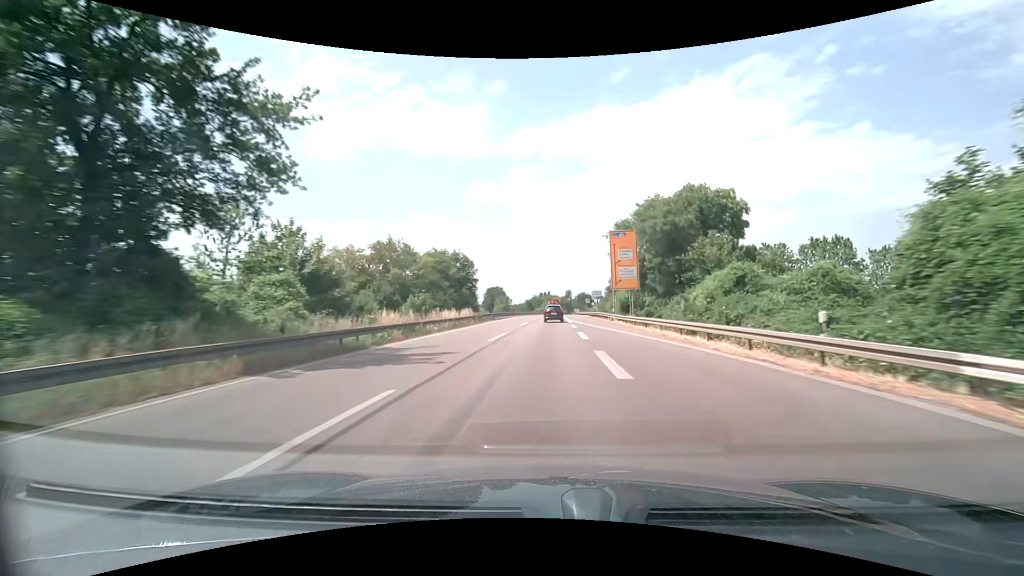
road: trunk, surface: asphalt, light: Day
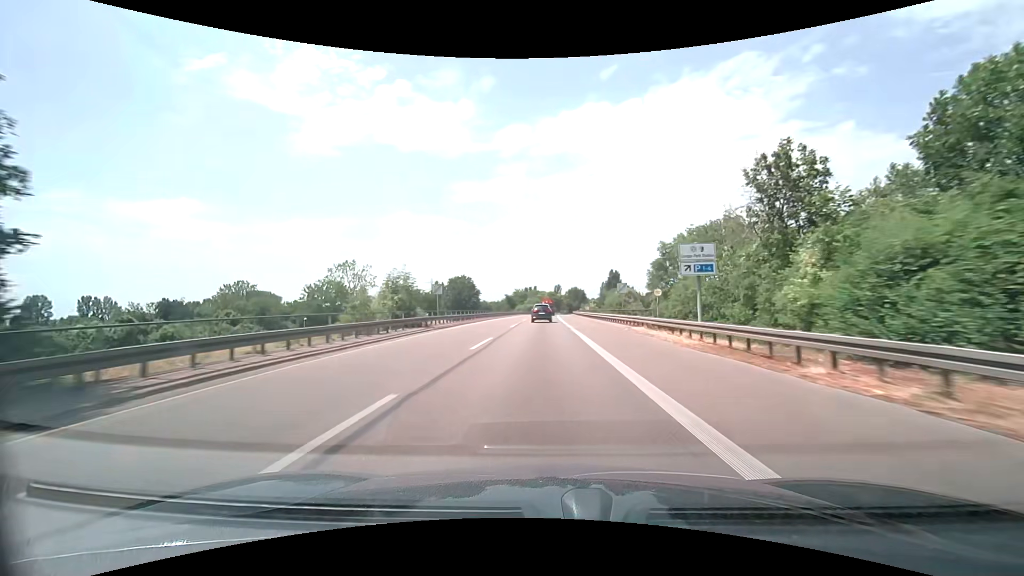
(+0.9, +55.7) m; +2°
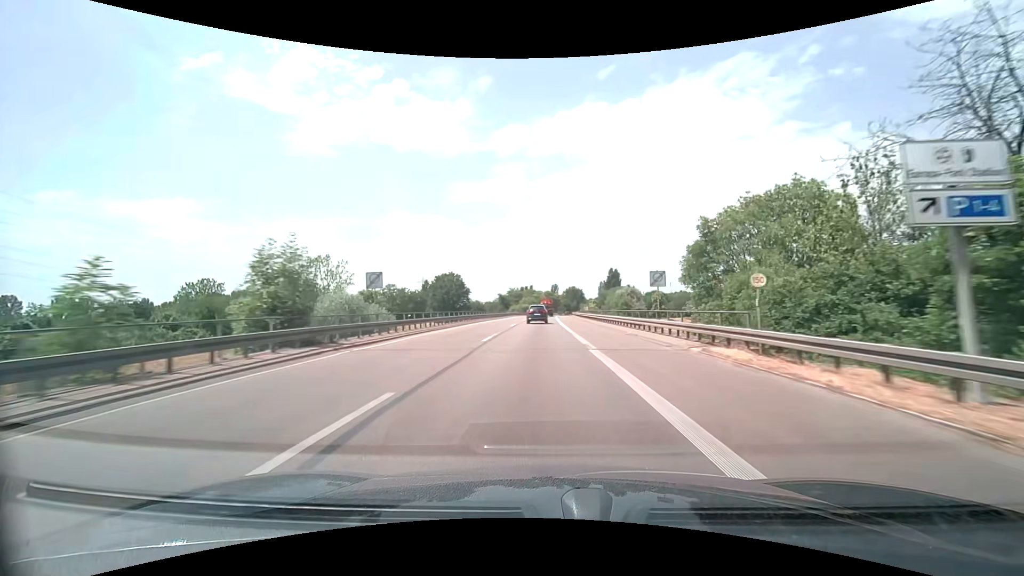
(0.0, +13.8) m; 0°
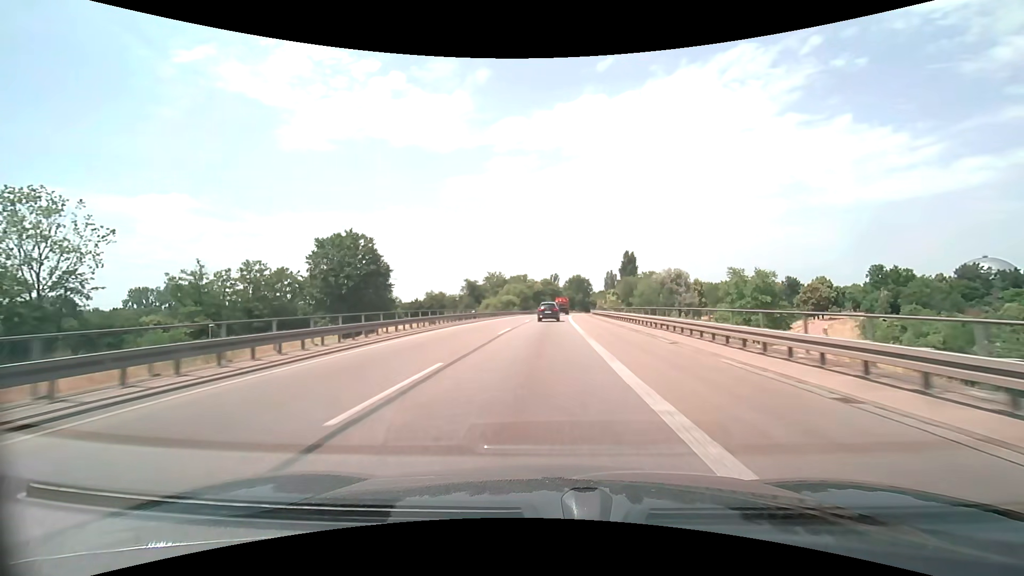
(+0.3, +67.7) m; 0°
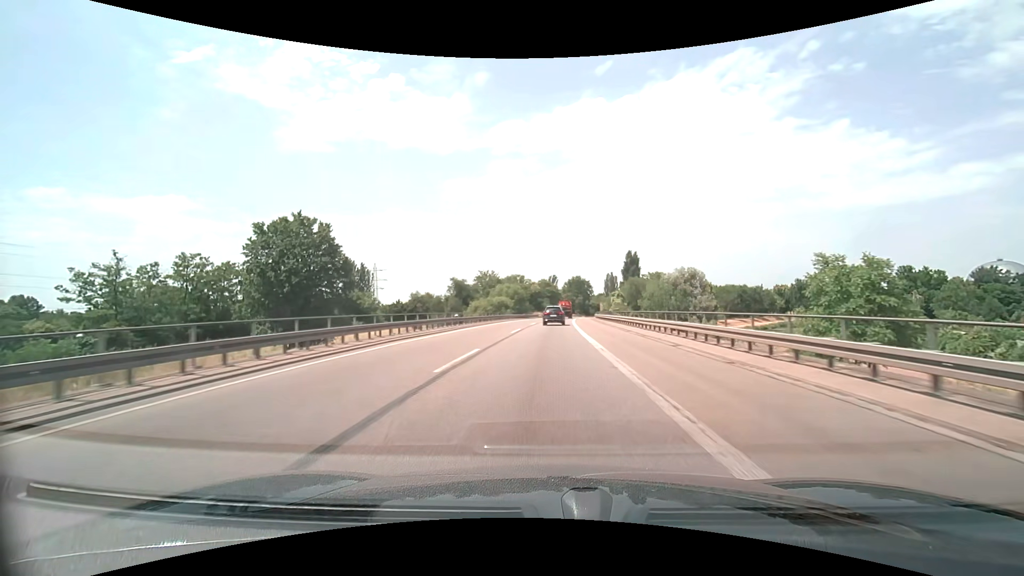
(0.0, +13.3) m; 0°
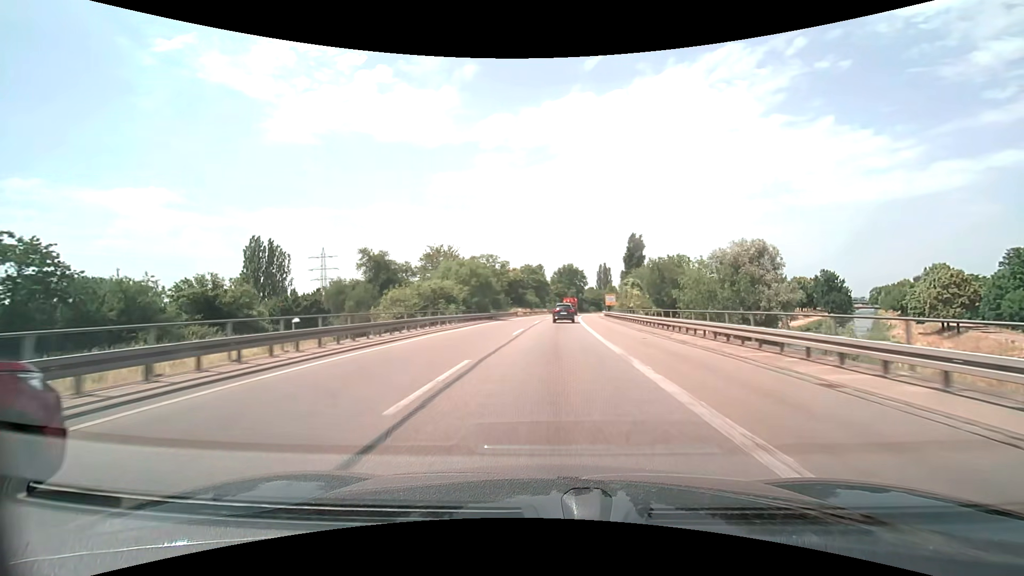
(+0.4, +39.9) m; +1°
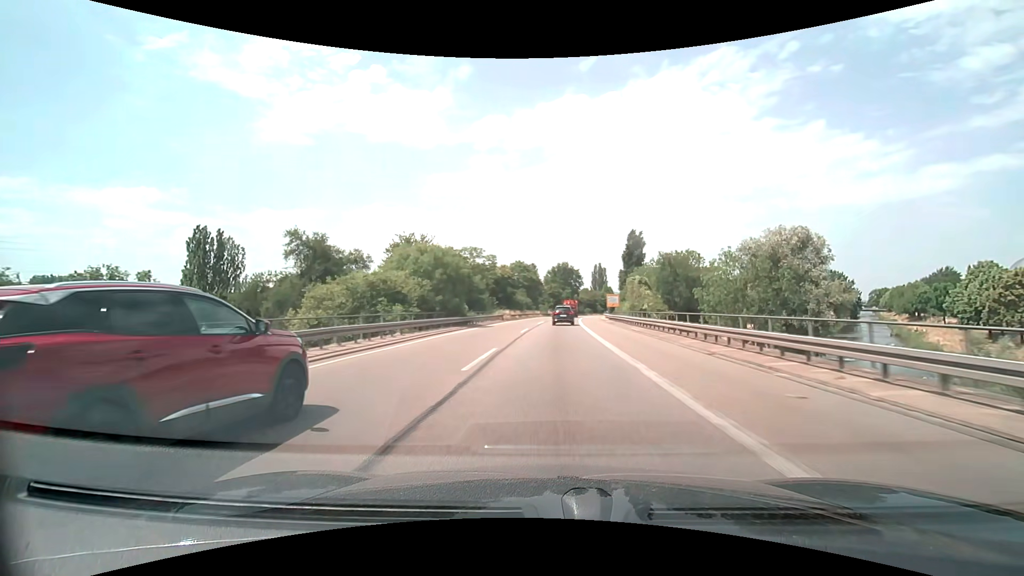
(+0.1, +13.3) m; +1°
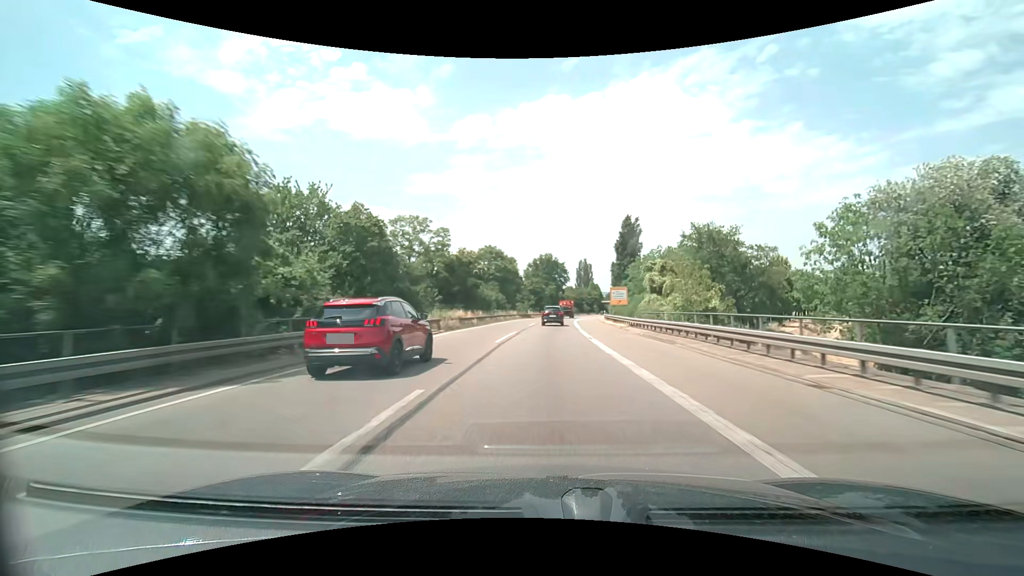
(+0.5, +26.6) m; +2°
(0, +10) (0, +20) (0, +30) (+1, +40) (+1, +50) (+2, +60) (+3, +70) (+3, +80) (+4, +90) (+5, +100) m
